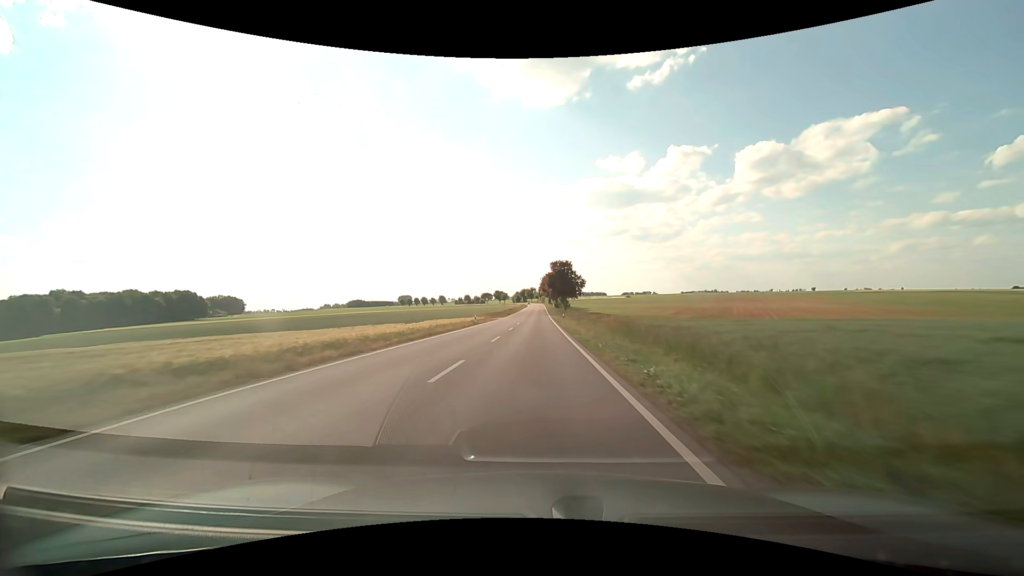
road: secondary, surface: asphalt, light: Day
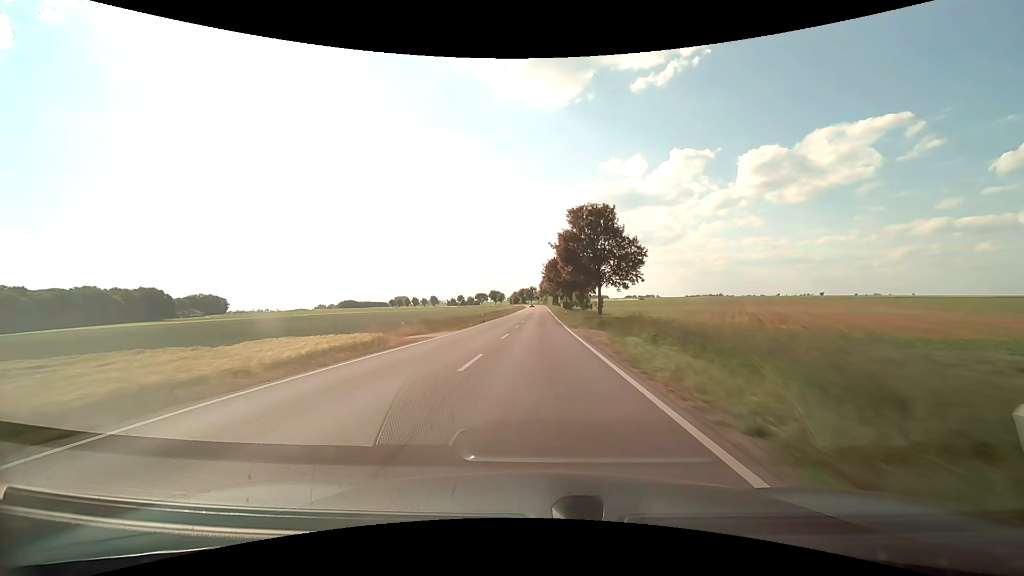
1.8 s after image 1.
(-0.2, +46.6) m; 0°
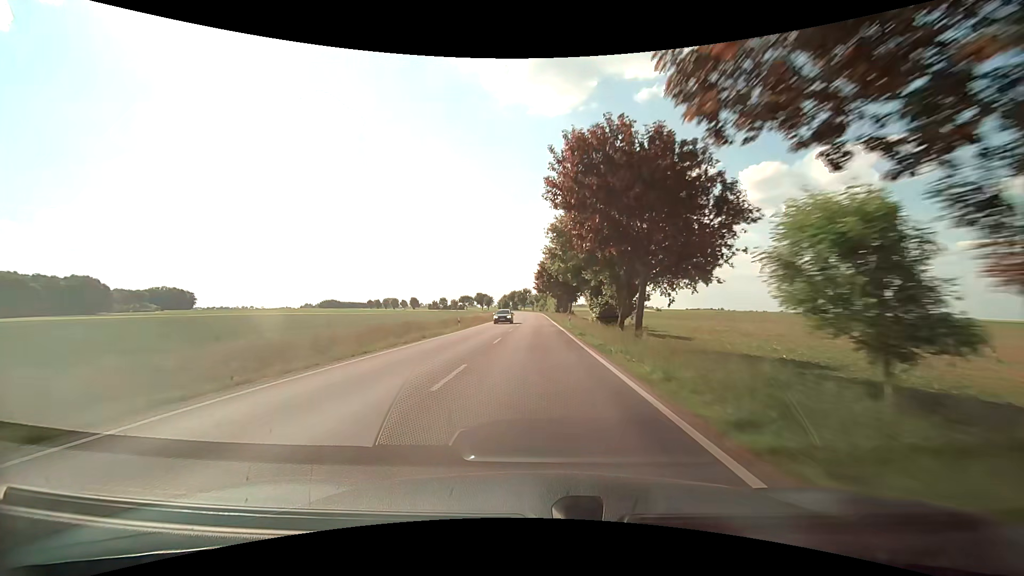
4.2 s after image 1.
(+0.4, +62.7) m; +1°
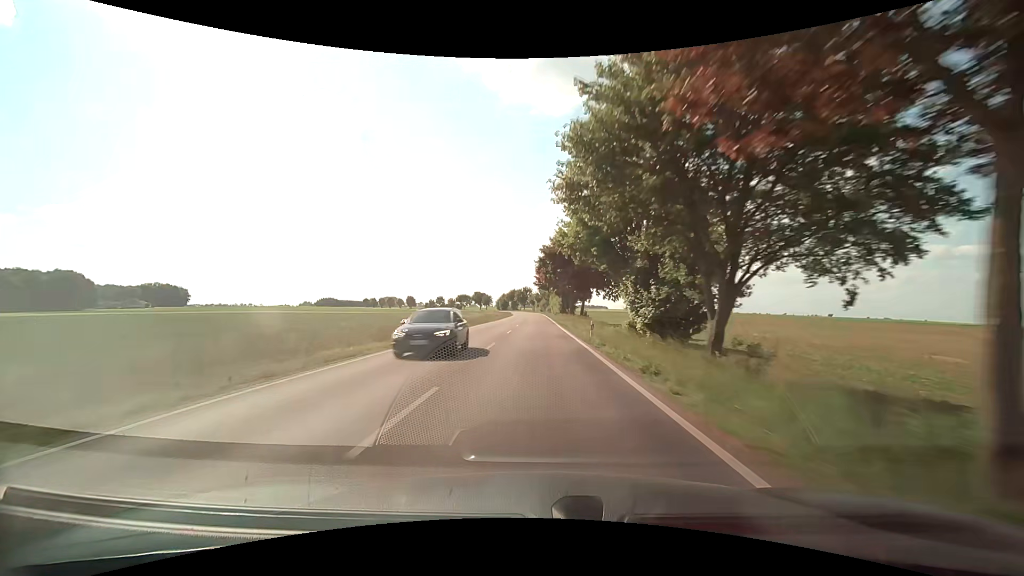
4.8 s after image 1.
(0.0, +15.7) m; 0°
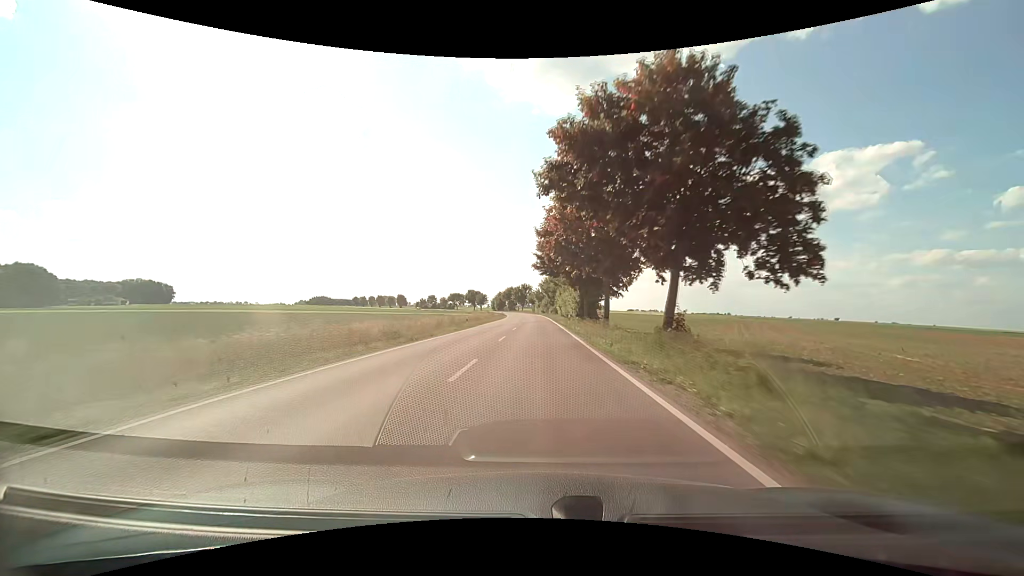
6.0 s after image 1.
(-0.3, +31.4) m; 0°
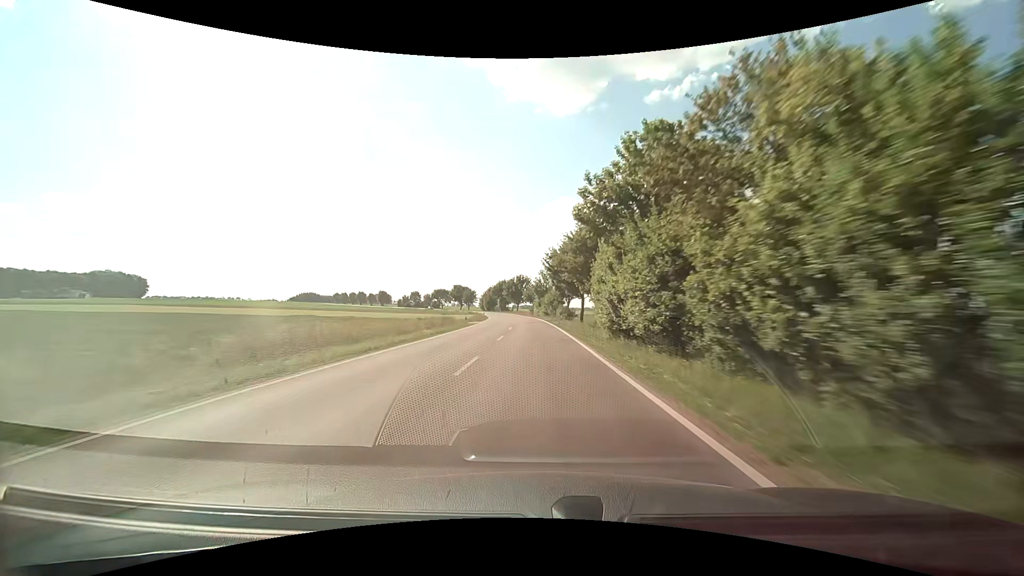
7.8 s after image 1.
(-0.1, +47.1) m; 0°
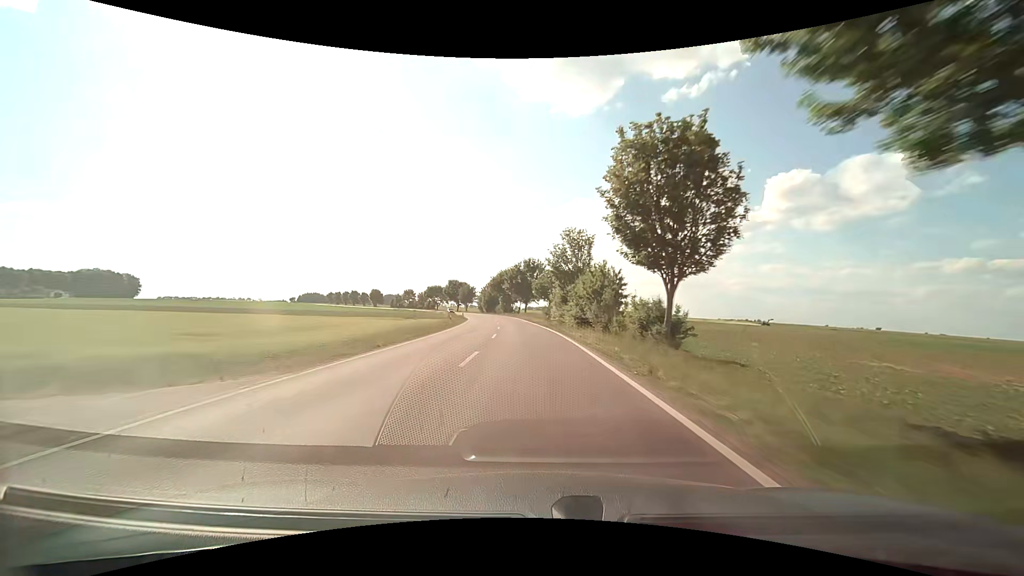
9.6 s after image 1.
(-0.3, +46.6) m; -1°
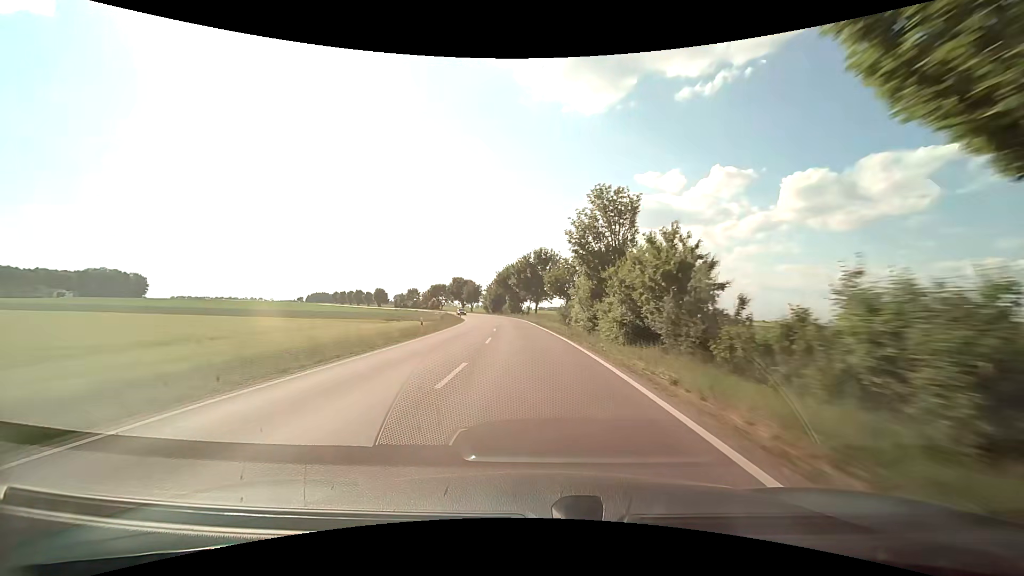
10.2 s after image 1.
(-0.3, +15.3) m; -2°
(0, +10) (0, +20) (-1, +30) (-1, +40) (-2, +50) (-3, +60) (-4, +70) (-6, +80) (-8, +90) (-10, +99) m
